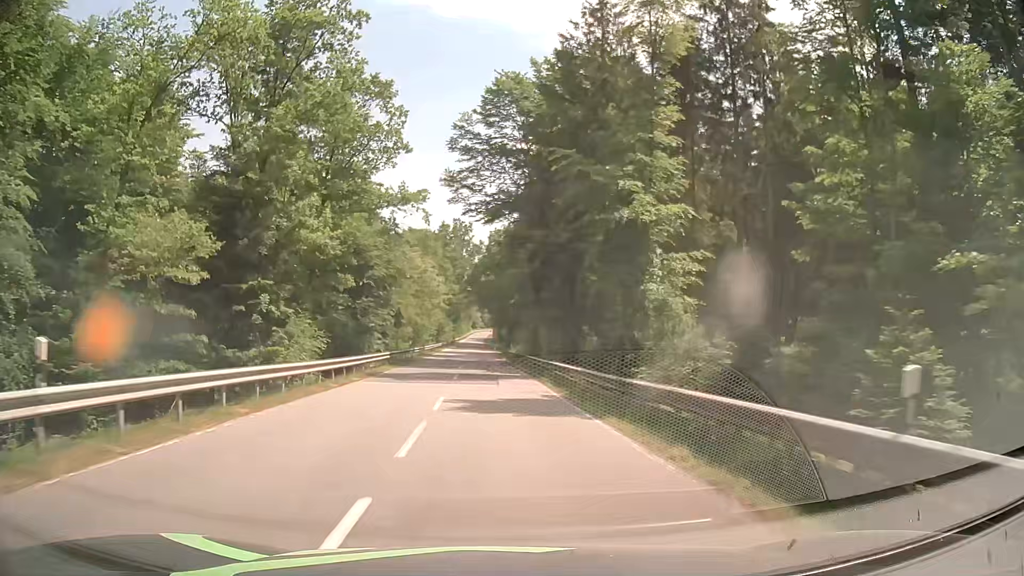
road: secondary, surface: asphalt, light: Day
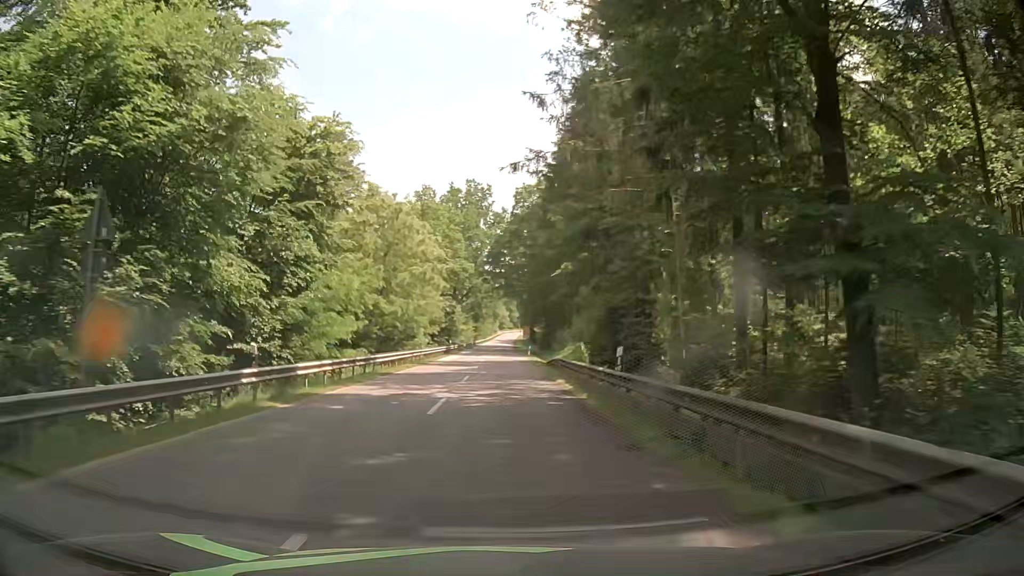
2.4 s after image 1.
(-1.0, +36.4) m; -2°
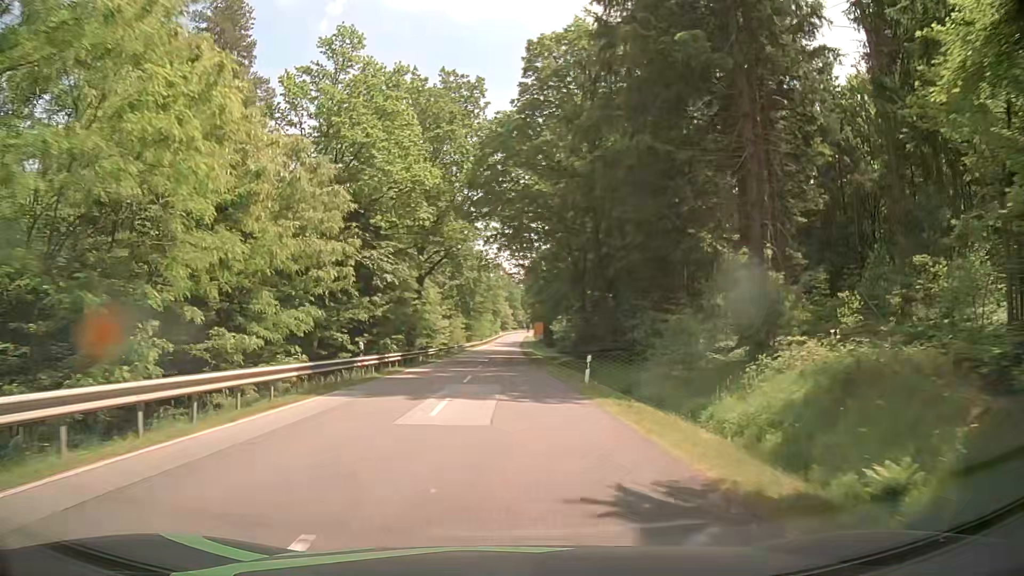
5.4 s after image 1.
(-0.5, +45.5) m; 0°
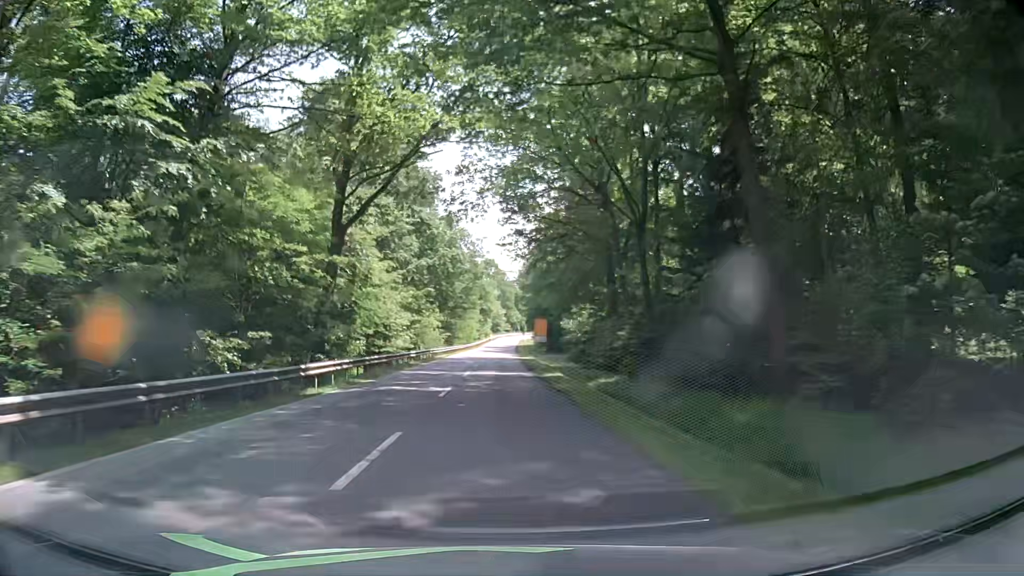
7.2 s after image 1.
(0.0, +27.3) m; 0°
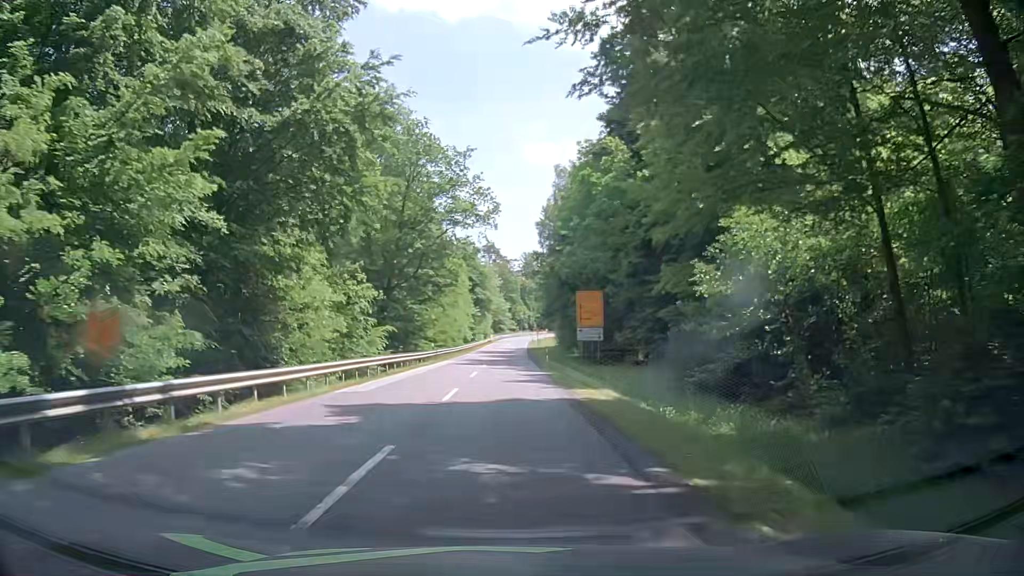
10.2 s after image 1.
(+0.1, +45.6) m; 0°
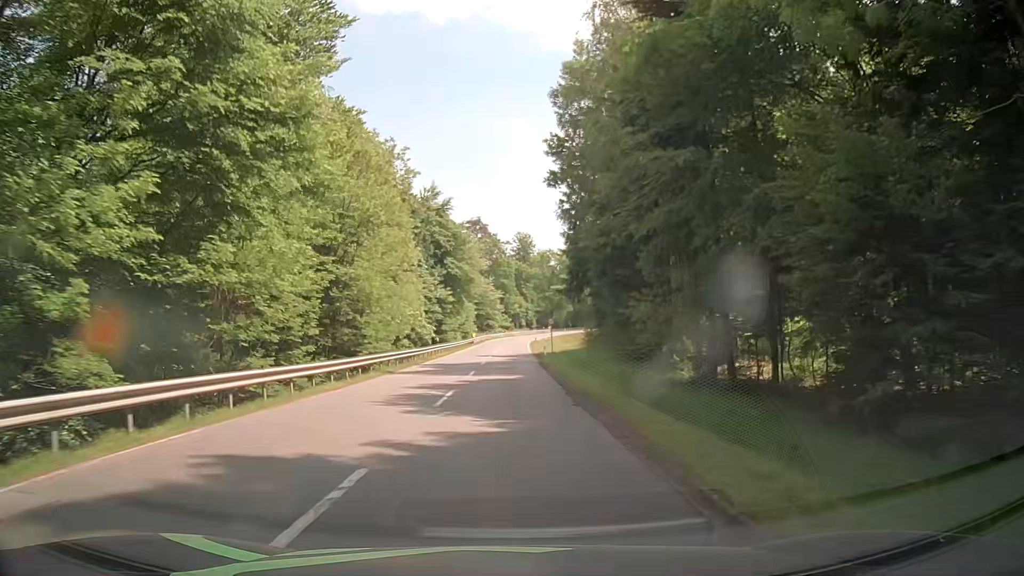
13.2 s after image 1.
(+0.5, +45.6) m; +1°
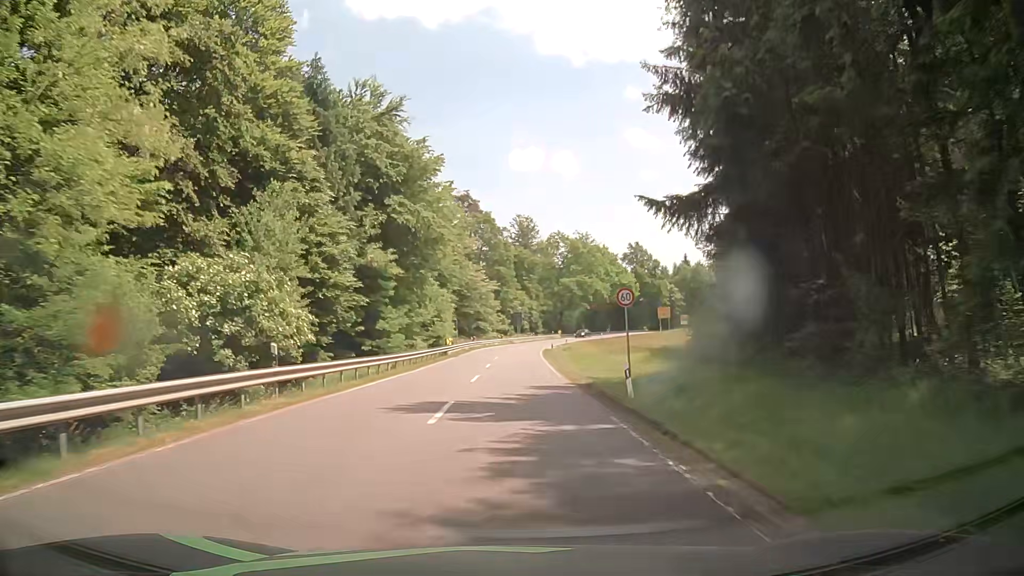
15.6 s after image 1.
(+0.1, +36.3) m; -1°
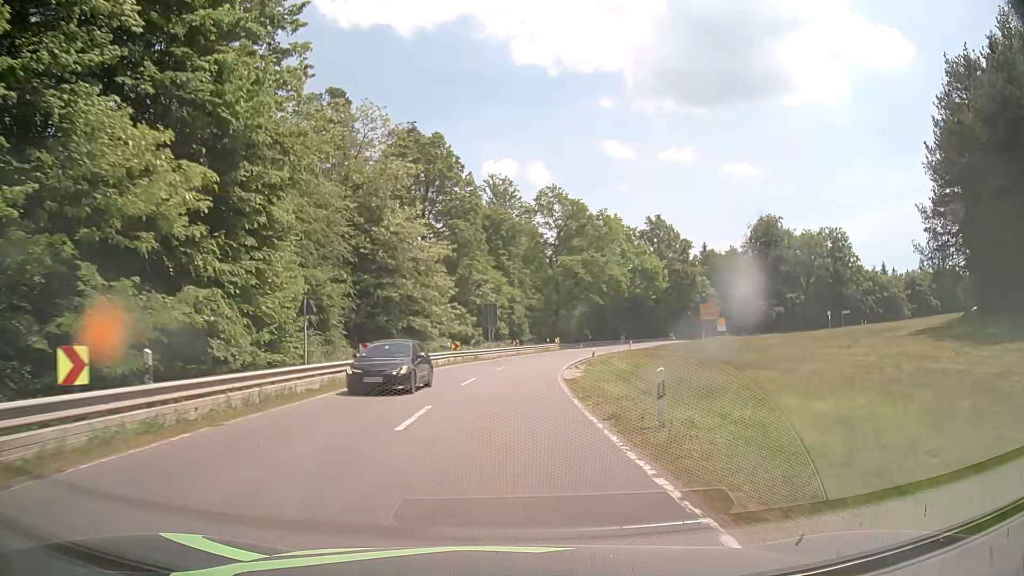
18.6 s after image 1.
(+1.8, +45.1) m; +4°
(0, +10) (0, +20) (+1, +30) (+2, +40) (+4, +50) (+6, +59) (+10, +69) (+15, +78) (+20, +86) (+27, +93) m
